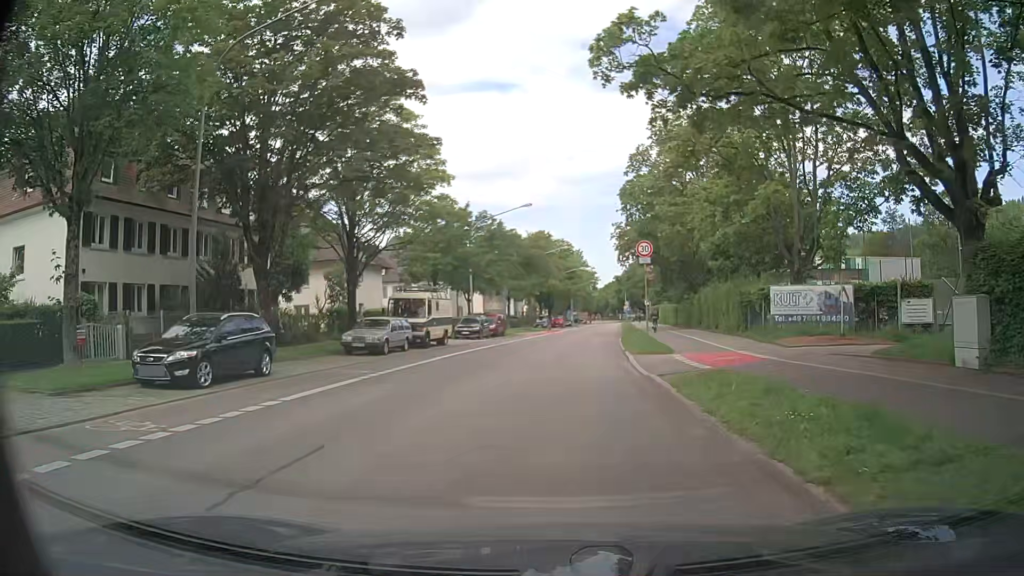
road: secondary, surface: asphalt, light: Day
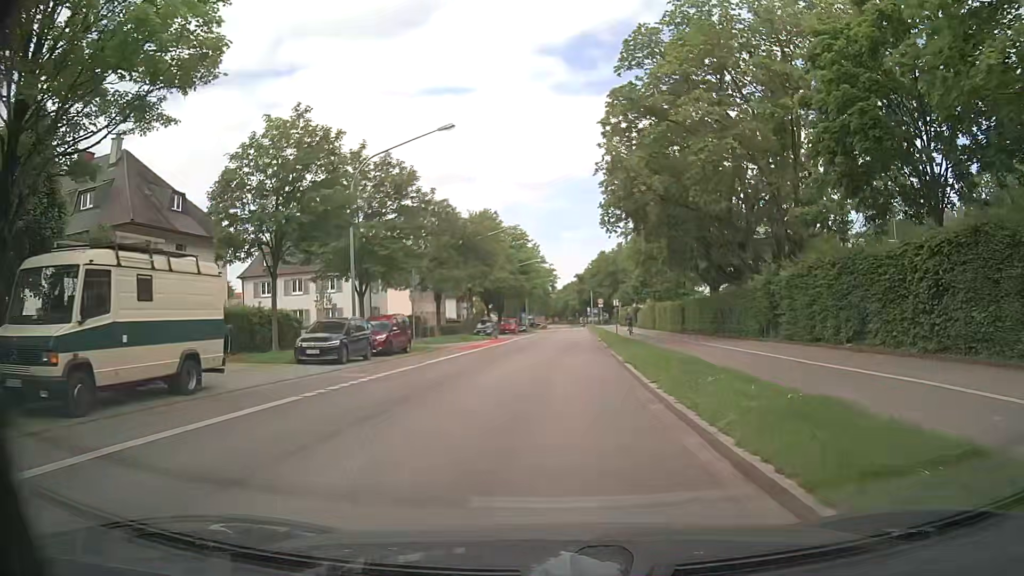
(+0.5, +22.5) m; +5°
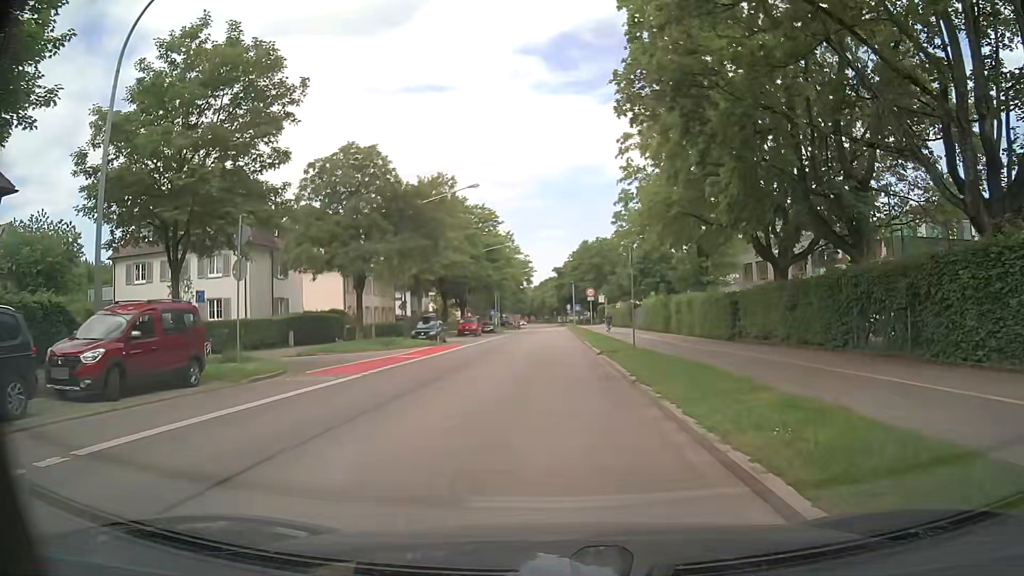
(0.0, +17.9) m; 0°
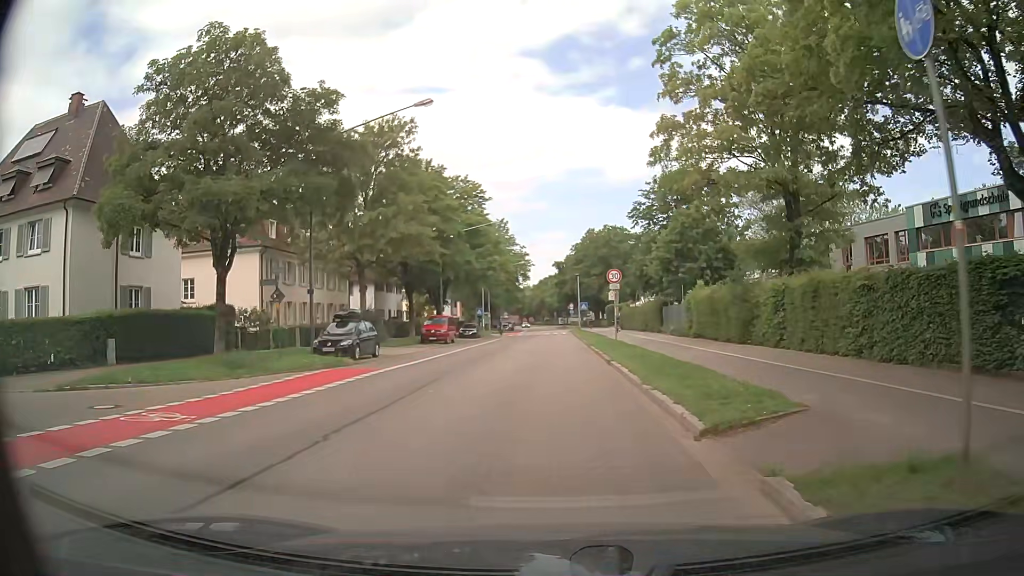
(+0.3, +17.9) m; +2°
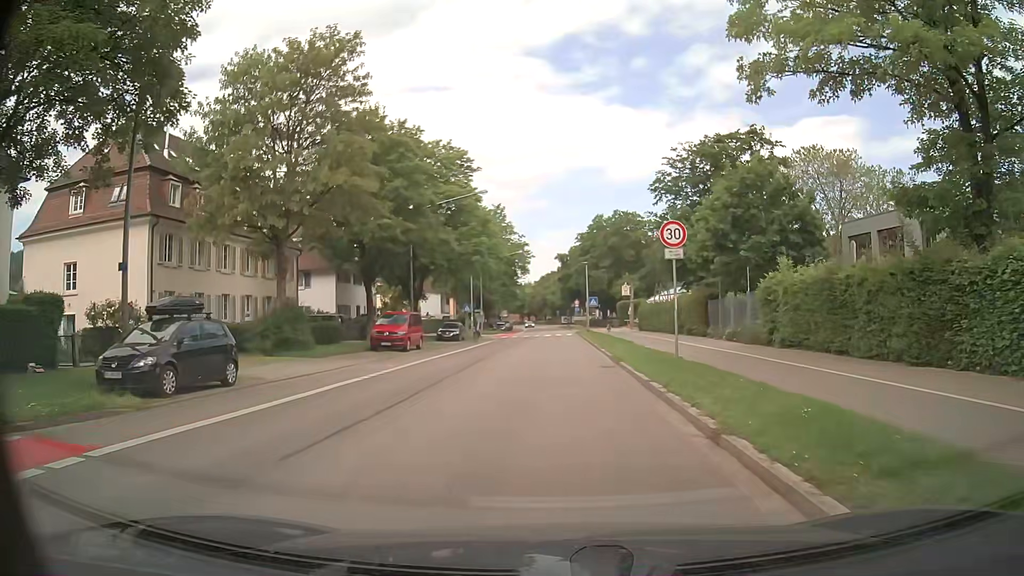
(-0.2, +13.4) m; -1°
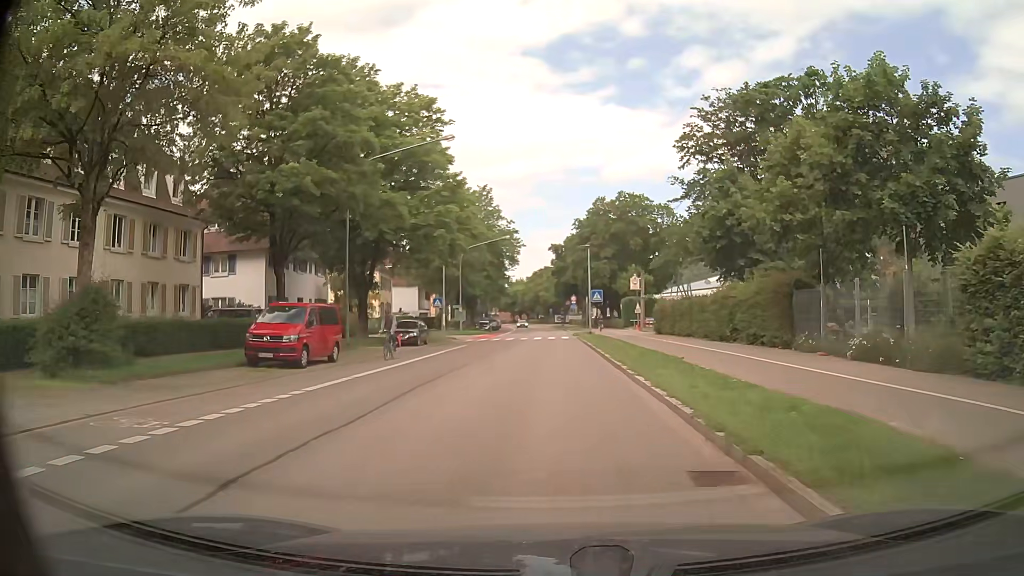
(+0.1, +13.4) m; +2°
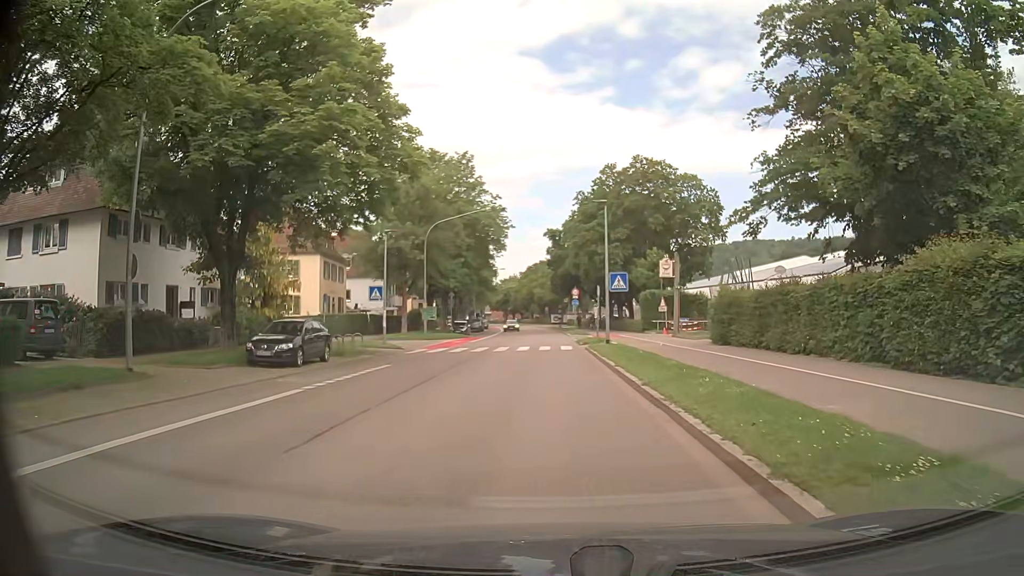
(-0.1, +17.9) m; 0°
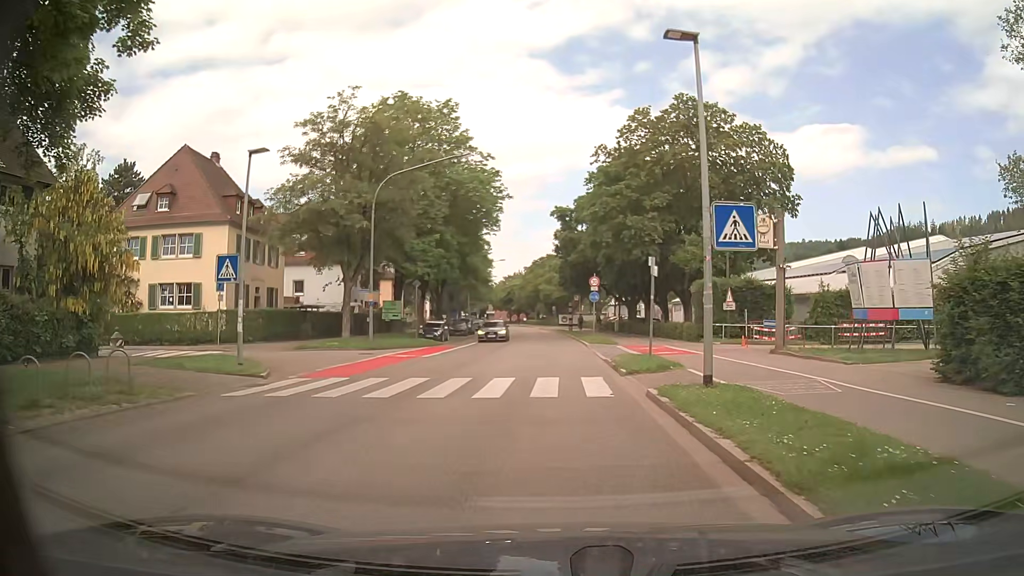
(-0.2, +17.9) m; -2°
(0, +10) (0, +20) (0, +30) (+1, +40) (+1, +50) (0, +60) (0, +70) (0, +80) (-1, +90) (-1, +100) m
